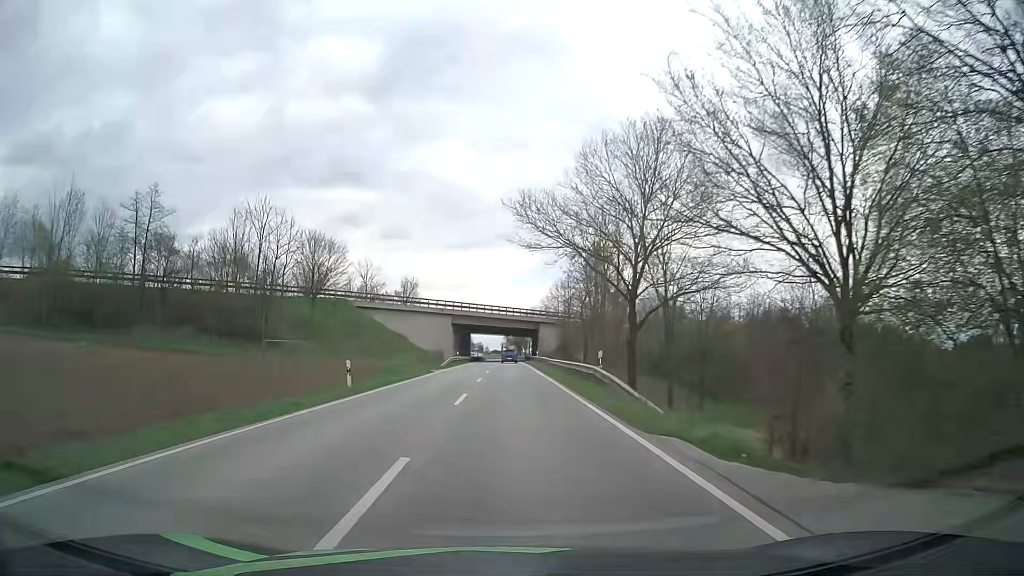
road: secondary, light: Day
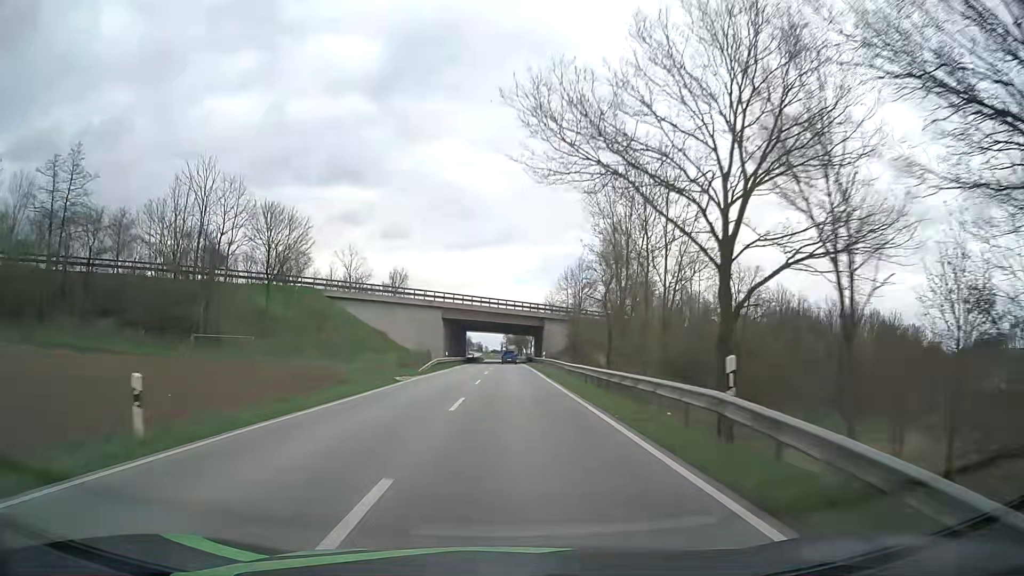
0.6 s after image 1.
(+0.1, +13.5) m; 0°
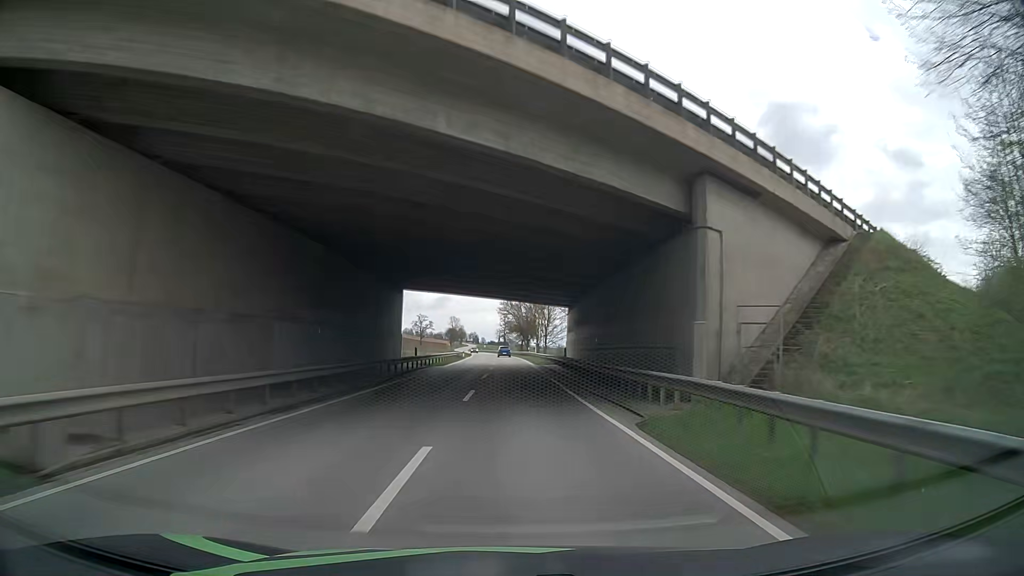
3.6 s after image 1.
(+0.3, +70.6) m; 0°
(0, +10) (0, +20) (0, +30) (0, +40) (+1, +50) (+1, +60) (+1, +70) (+1, +80) (+1, +90) (0, +100) m
